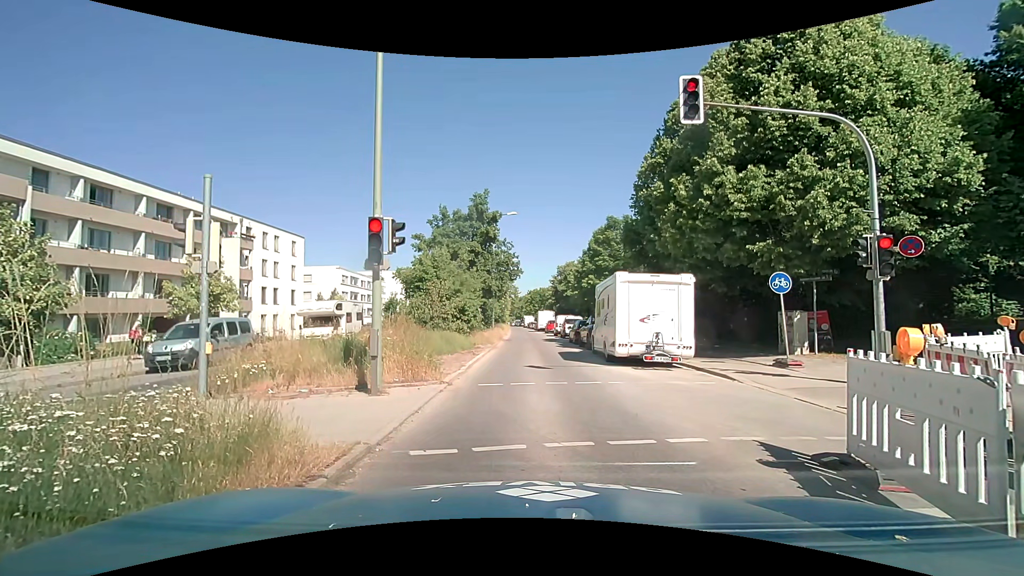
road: secondary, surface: asphalt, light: Day
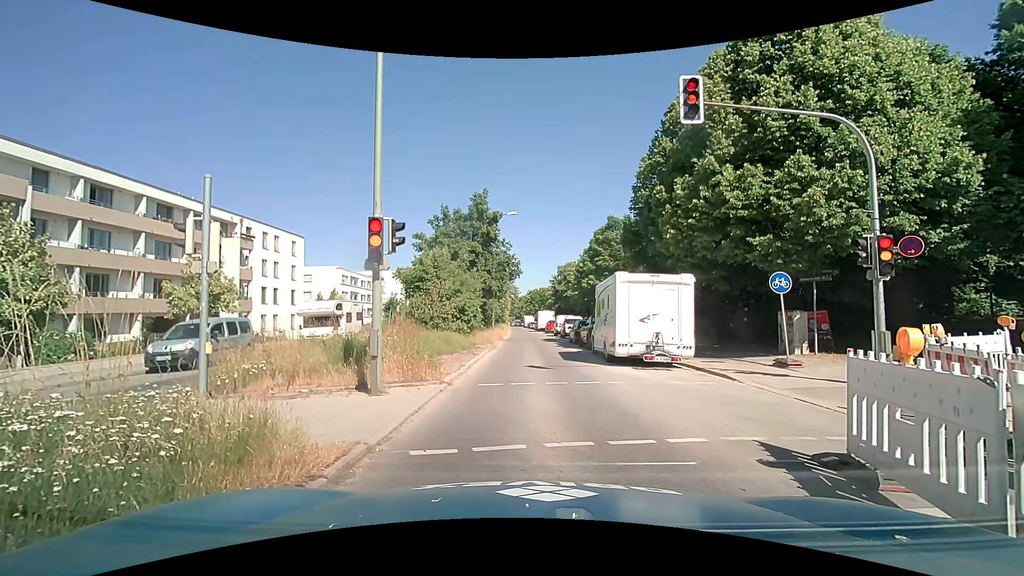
(0.0, 0.0) m; 0°
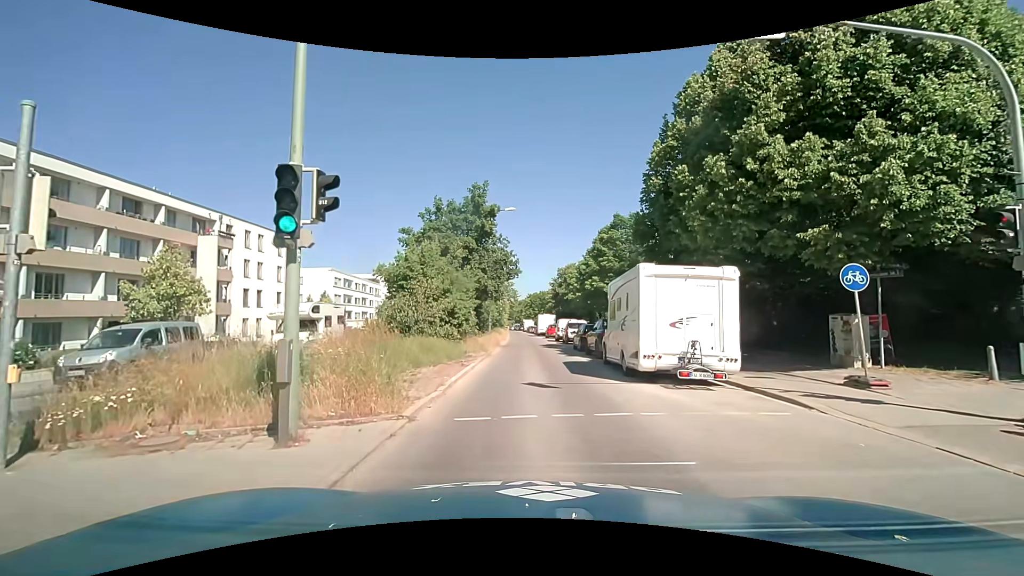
(-0.1, +3.5) m; -2°
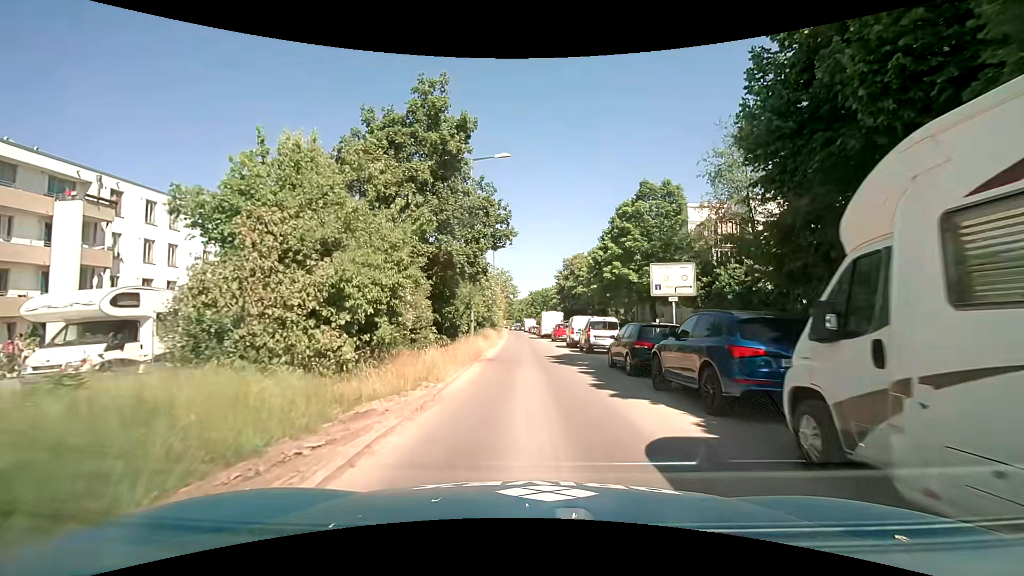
(0.0, +13.4) m; -1°
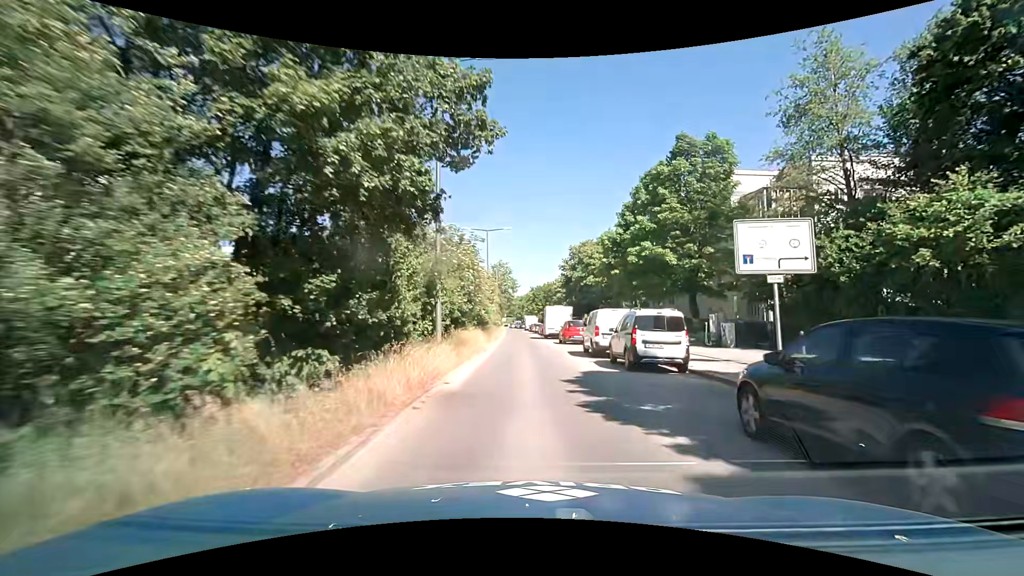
(+0.1, +10.4) m; 0°
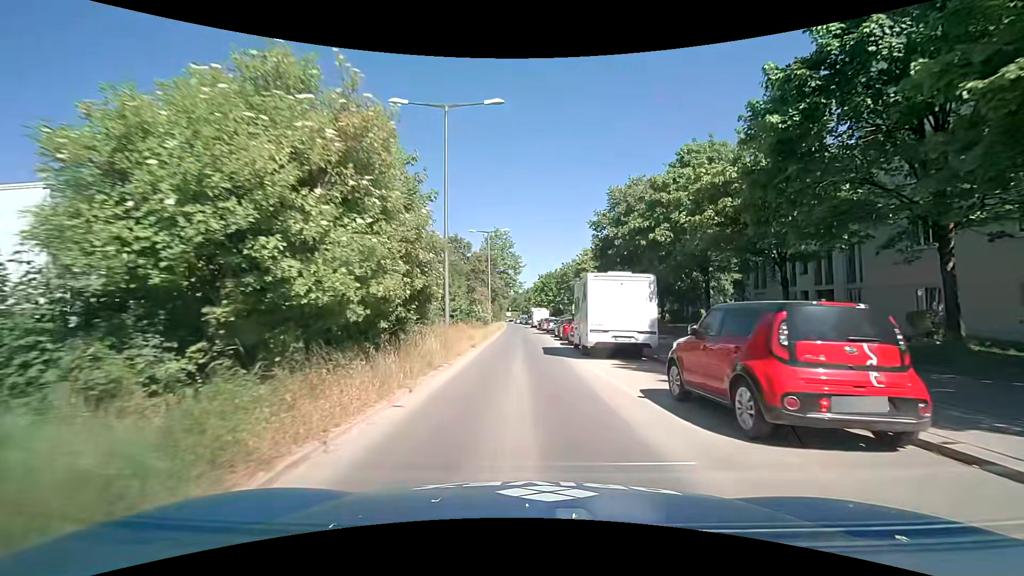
(0.0, +27.1) m; 0°
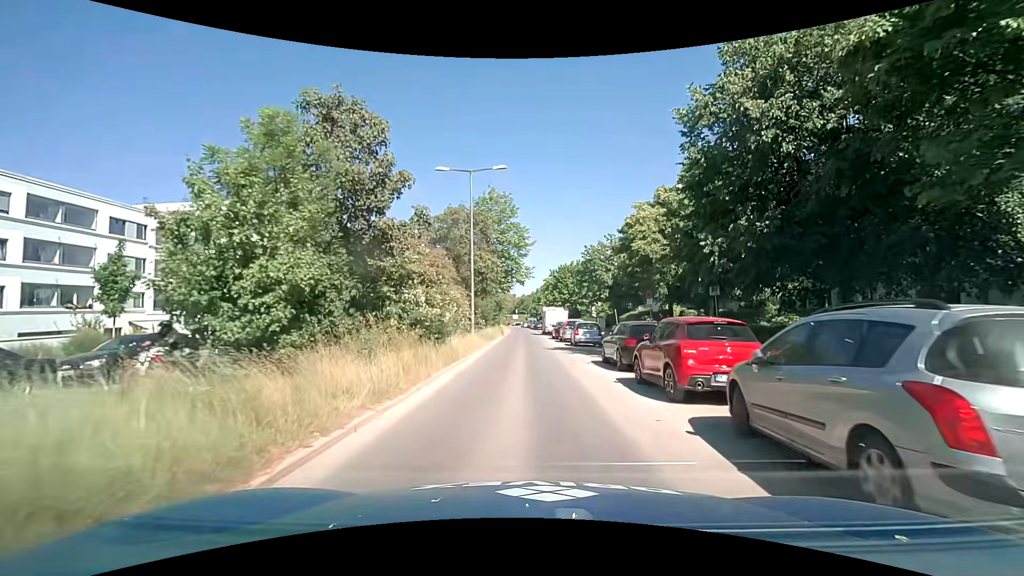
(-0.4, +21.9) m; -1°
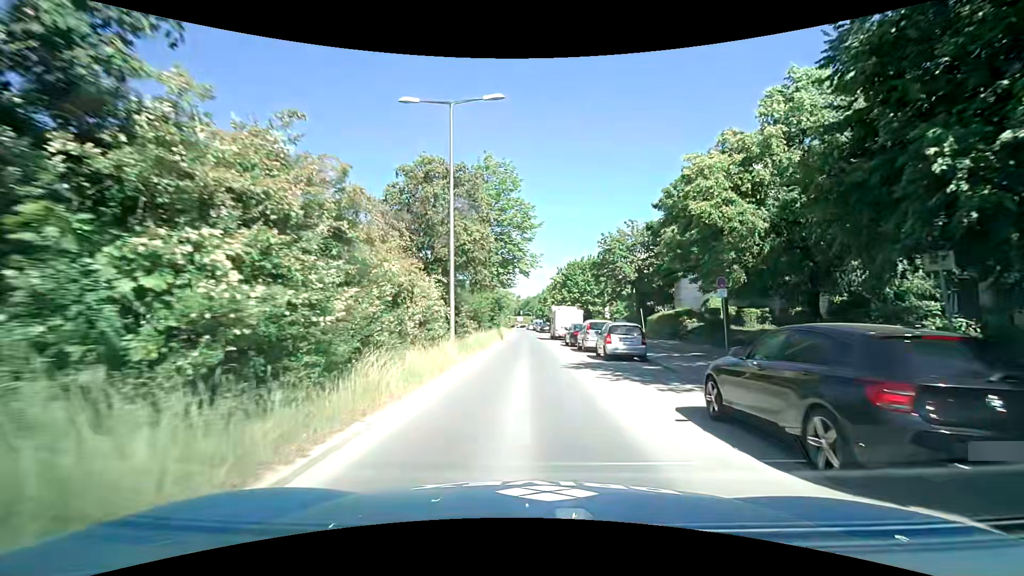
(-0.1, +10.0) m; -1°
(0, +10) (0, +20) (0, +30) (0, +40) (0, +50) (0, +60) (0, +70) (0, +80) (0, +90) (0, +100) m
